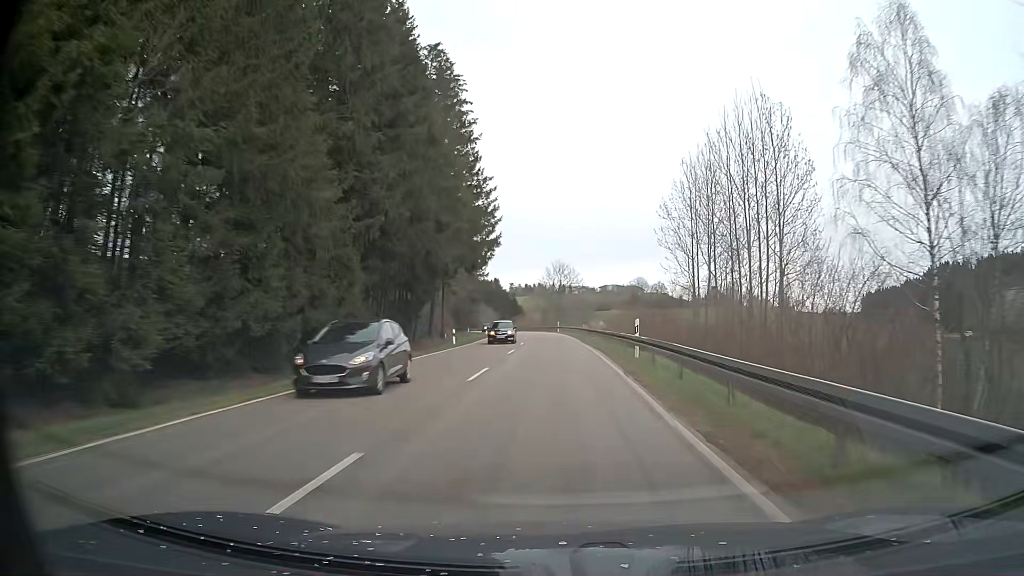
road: secondary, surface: asphalt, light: Day
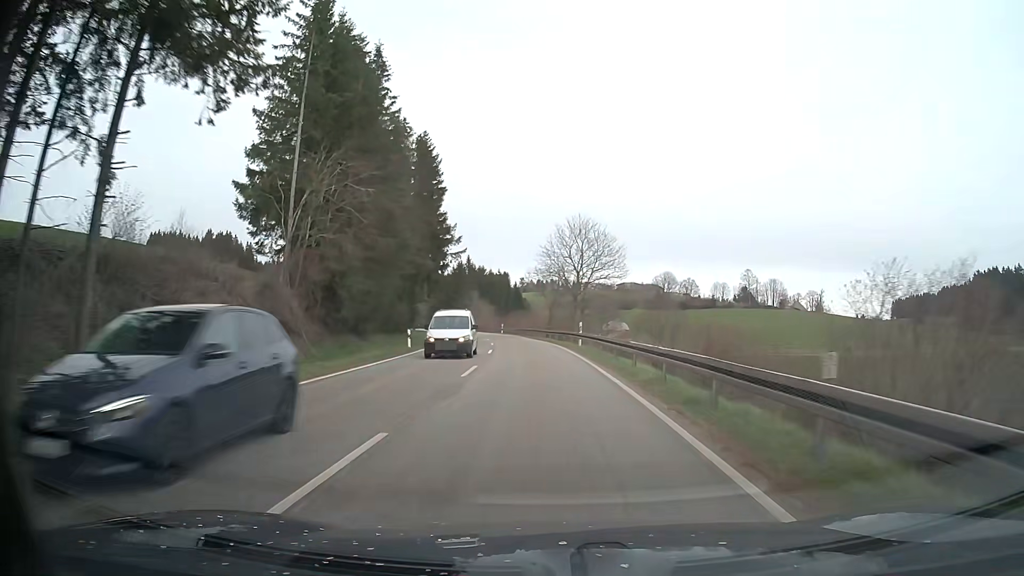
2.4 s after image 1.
(+0.1, +47.9) m; -1°
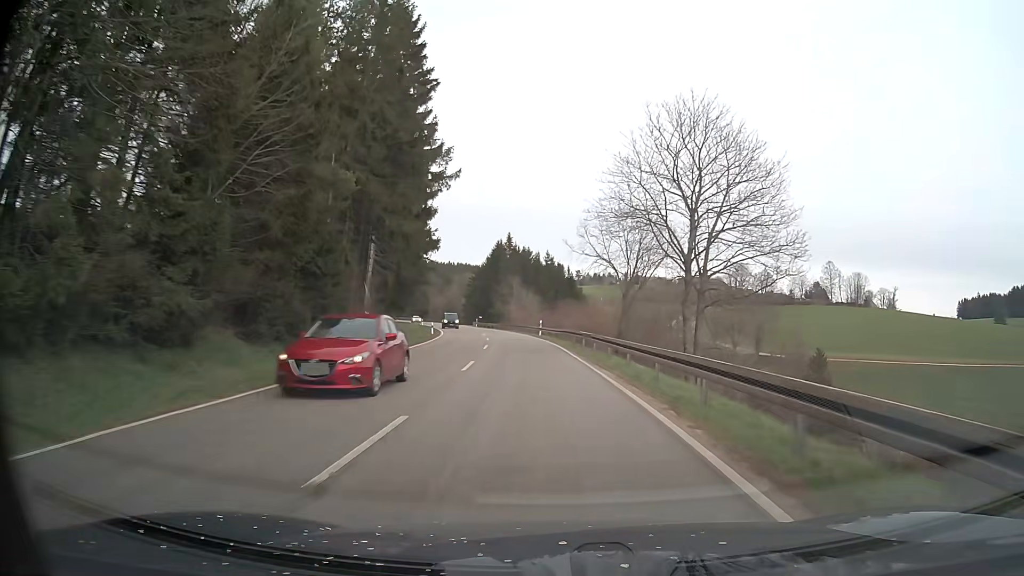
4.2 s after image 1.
(-1.3, +35.7) m; -5°
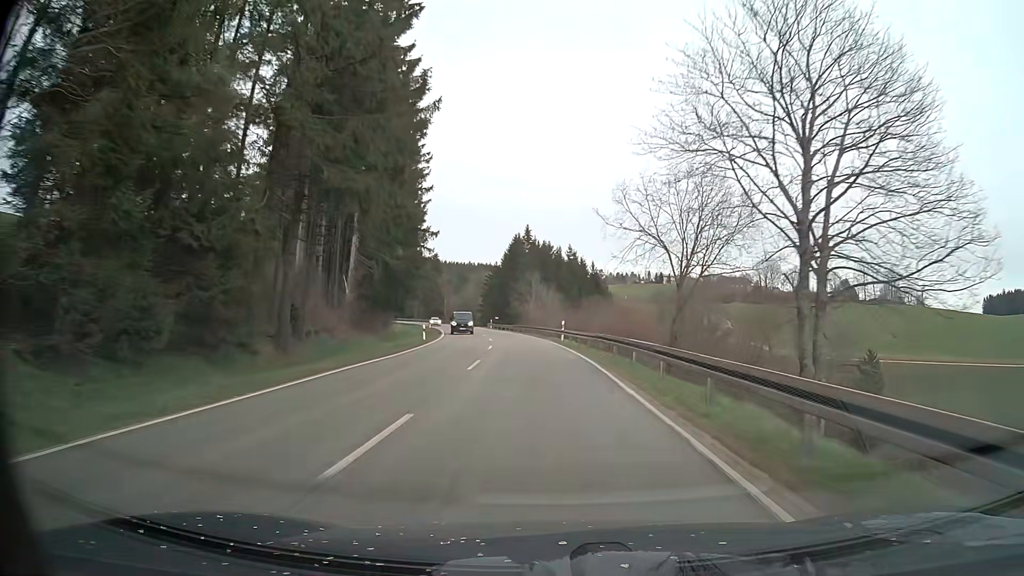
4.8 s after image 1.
(-0.2, +12.2) m; -2°
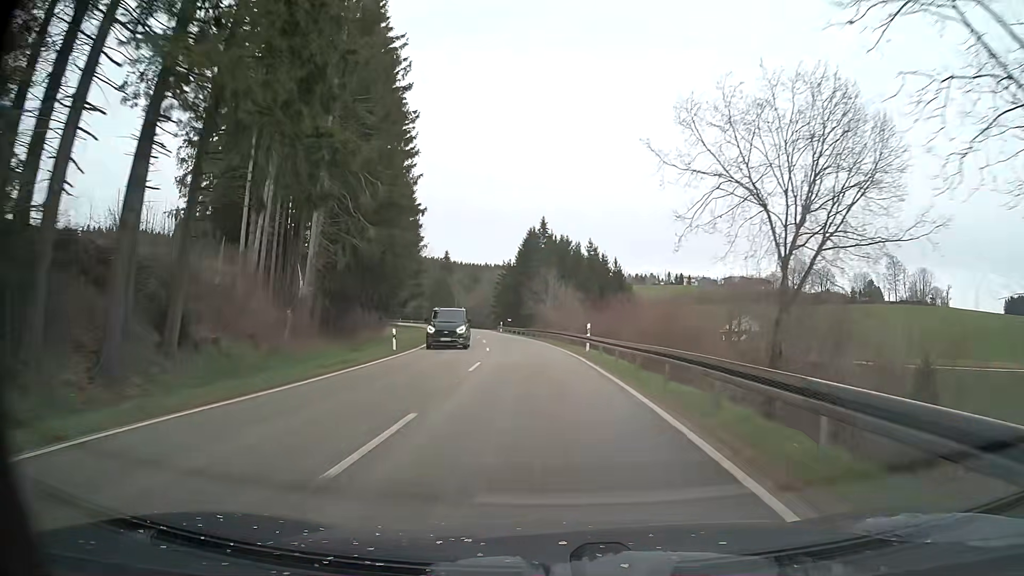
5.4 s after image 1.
(-0.1, +12.4) m; -1°
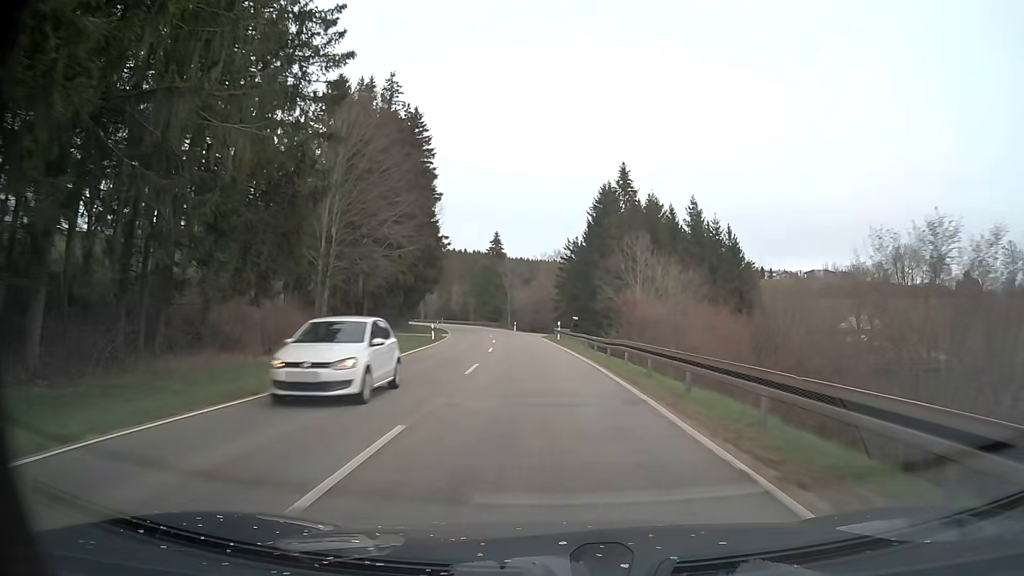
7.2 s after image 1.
(-1.9, +38.2) m; -6°
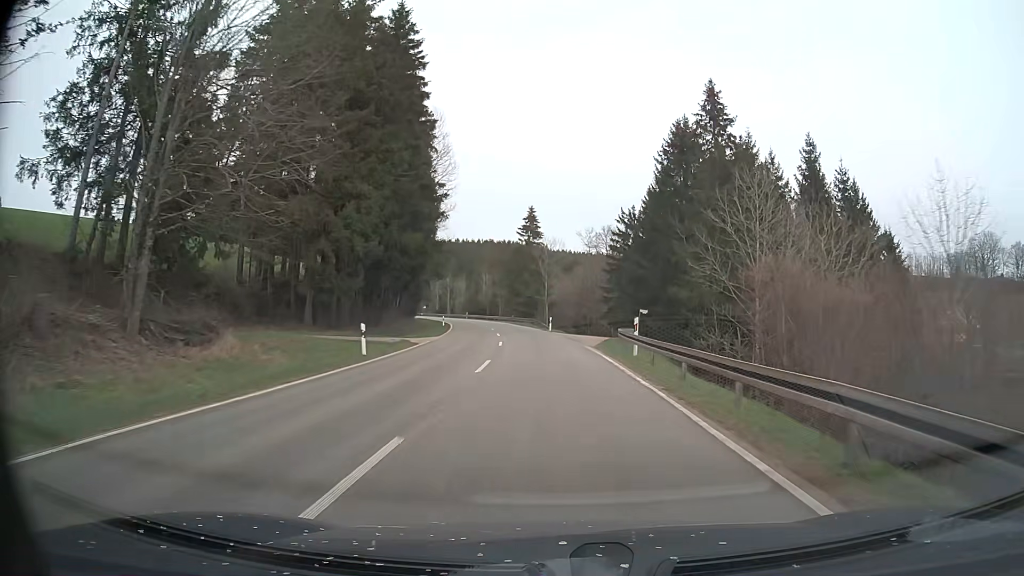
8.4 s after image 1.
(-0.9, +25.9) m; -4°
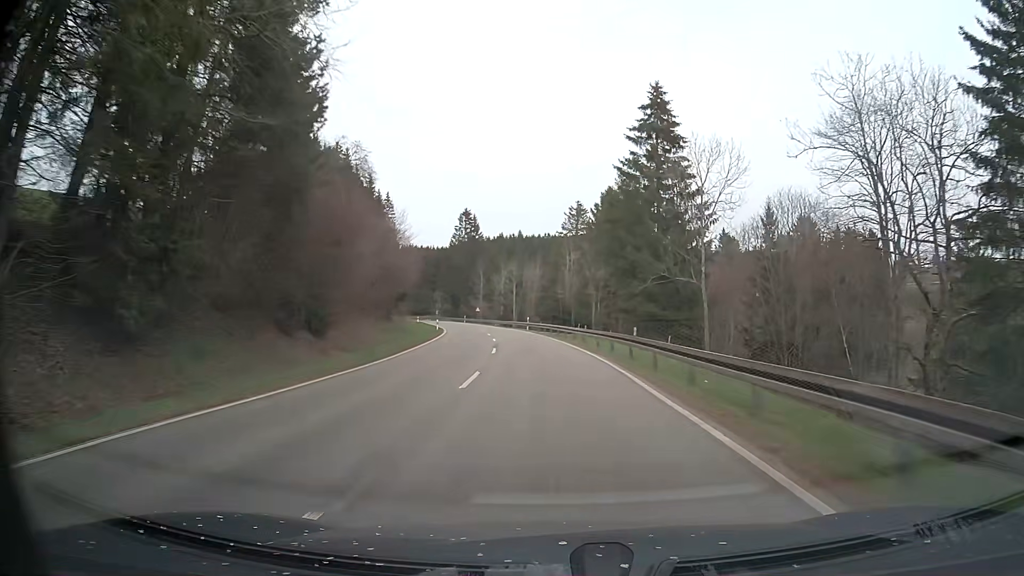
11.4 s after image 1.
(-4.3, +64.1) m; -8°
(0, +10) (-1, +20) (-1, +30) (-2, +40) (-4, +50) (-5, +60) (-7, +70) (-9, +79) (-11, +89) (-13, +99) m
